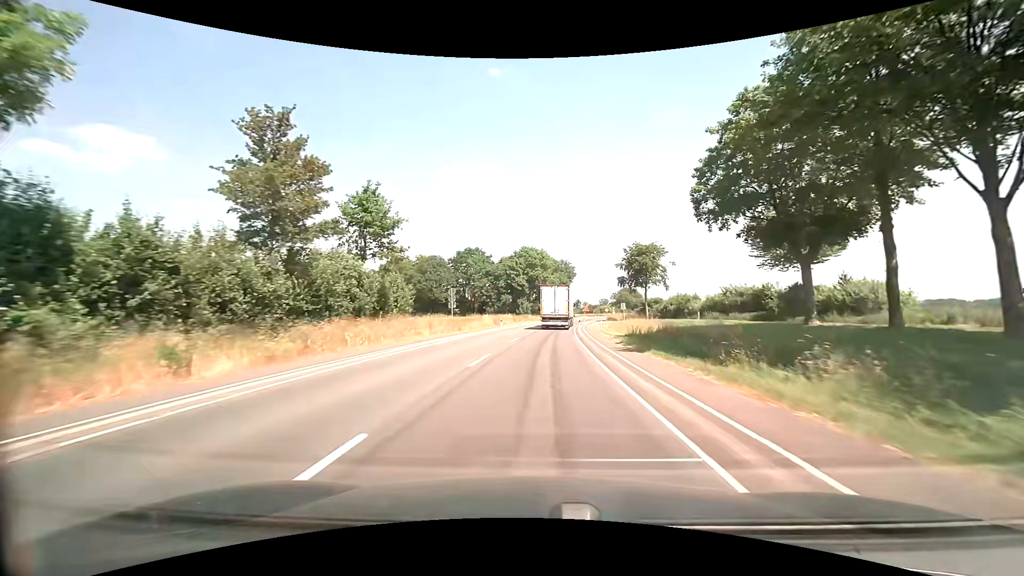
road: secondary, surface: asphalt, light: Day
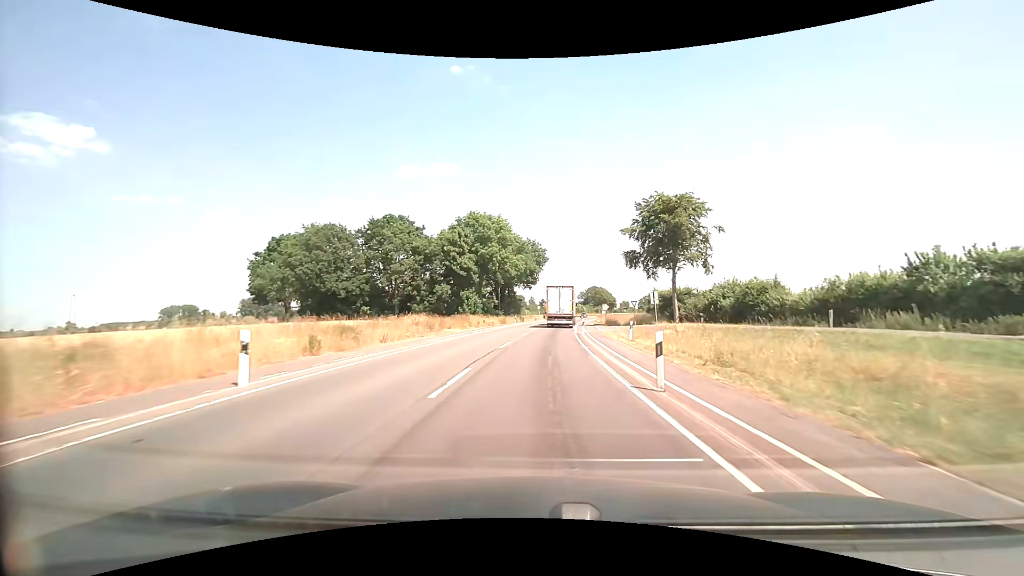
(+1.3, +41.0) m; +4°
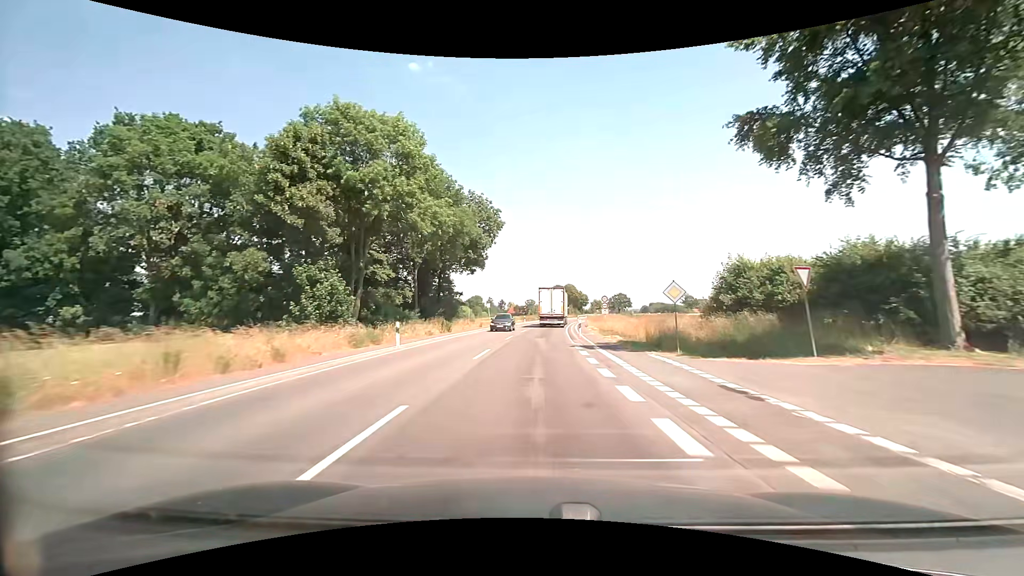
(+1.5, +41.1) m; +4°
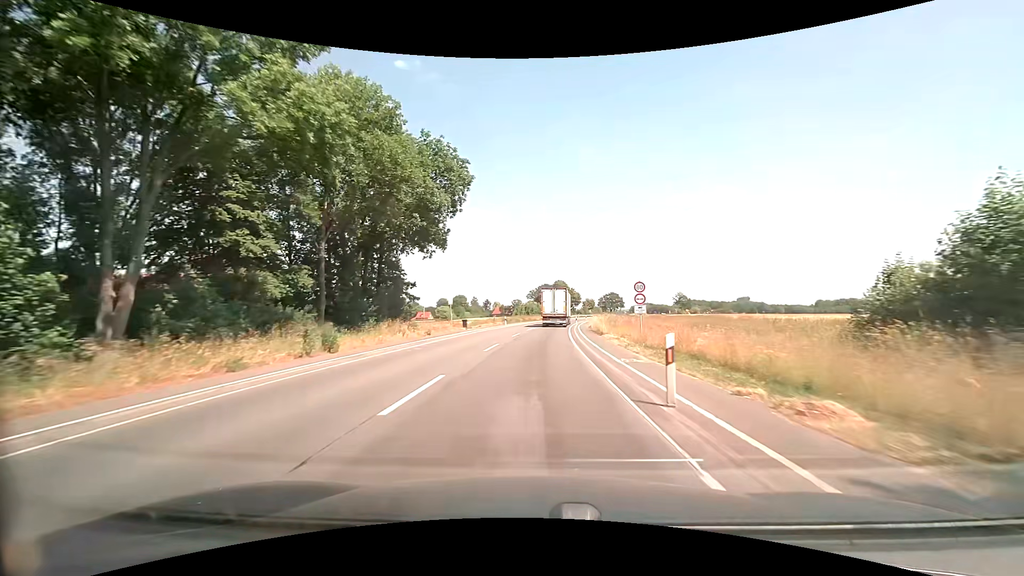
(+0.2, +20.5) m; +2°
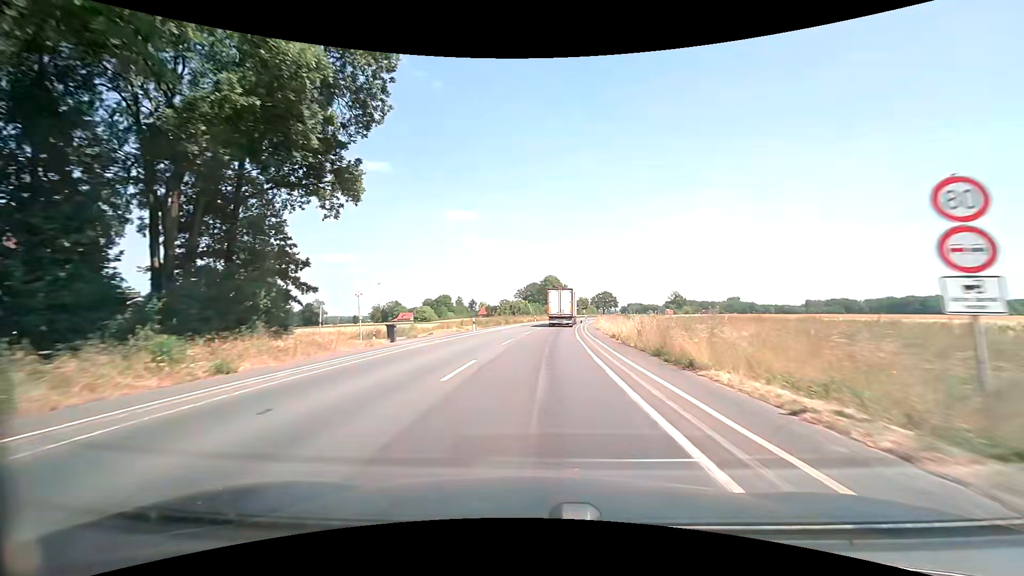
(+0.2, +20.5) m; +1°
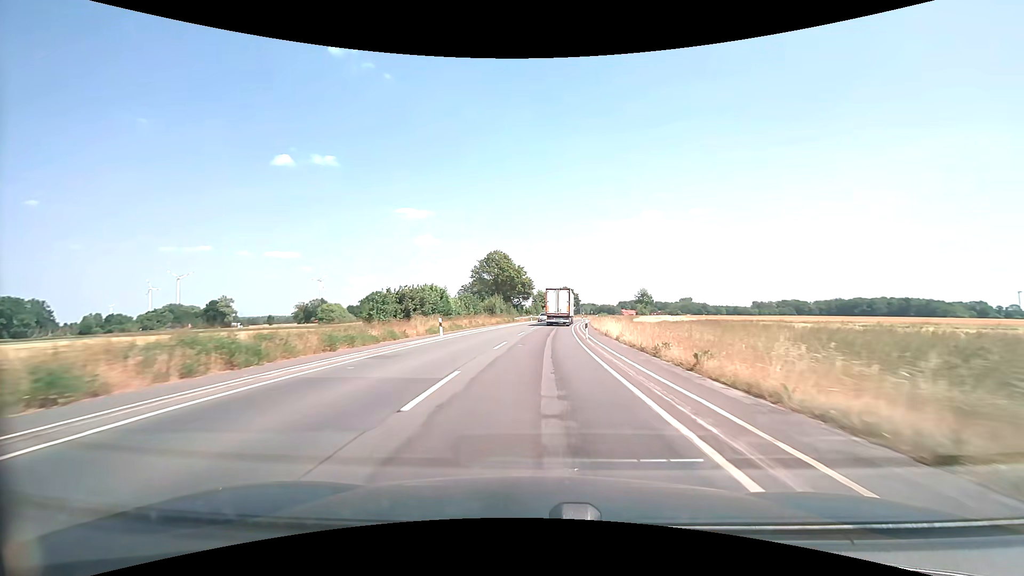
(+2.3, +51.1) m; +5°
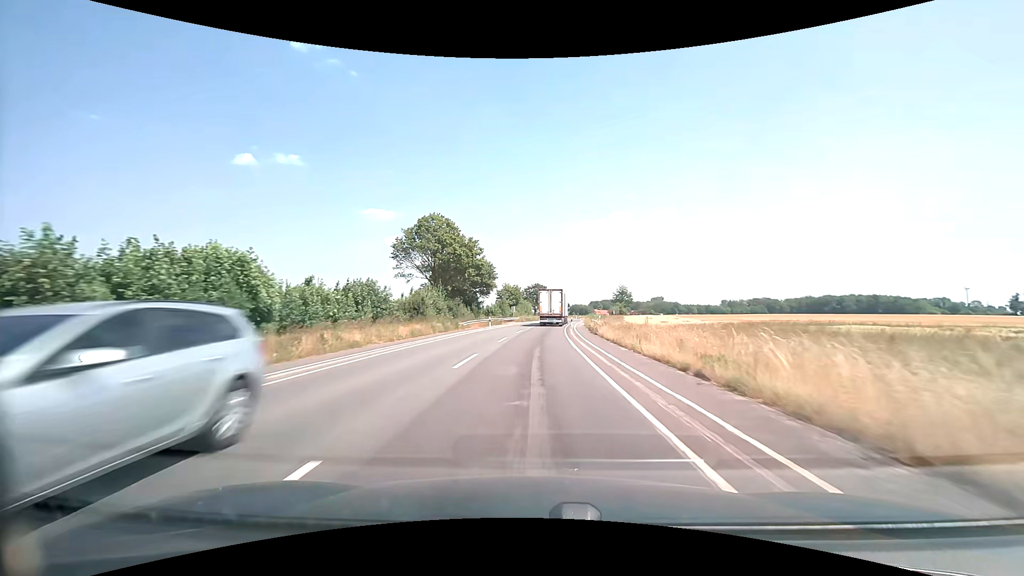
(+1.0, +30.5) m; +4°
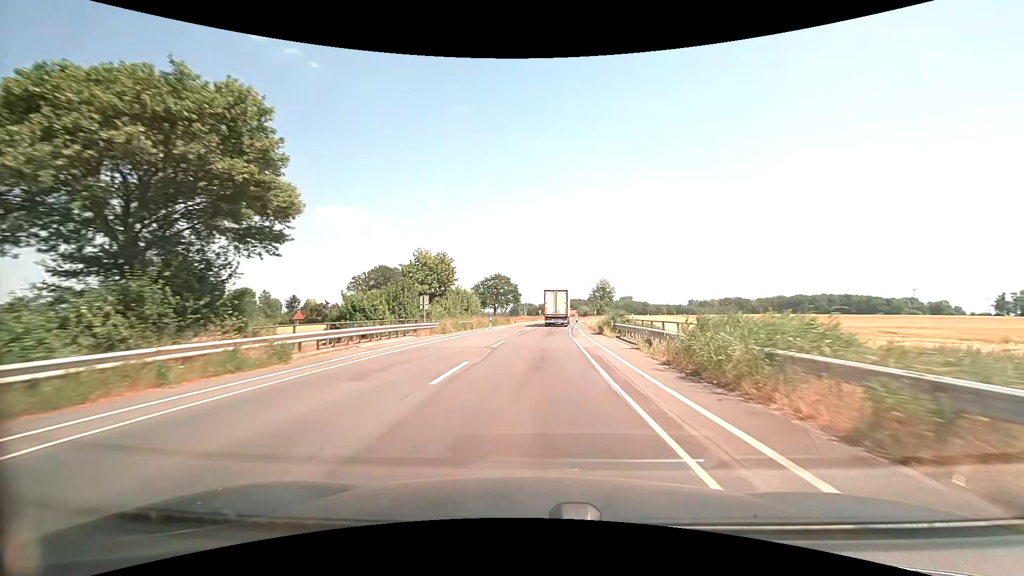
(+1.6, +50.8) m; +4°
(0, +10) (0, +20) (+1, +30) (+1, +40) (+2, +50) (+3, +60) (+4, +70) (+5, +80) (+6, +90) (+7, +100) m
